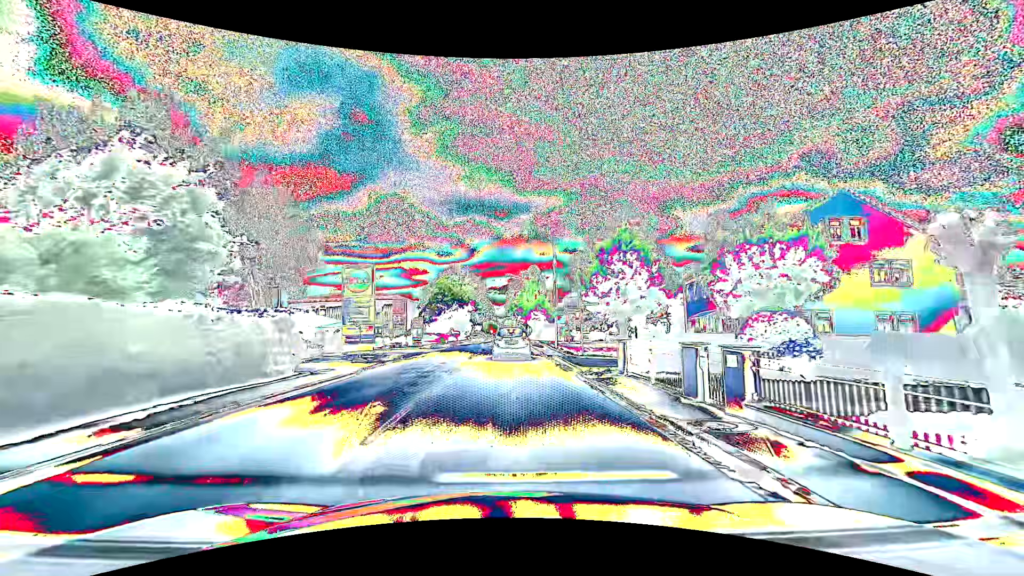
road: primary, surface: asphalt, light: Day
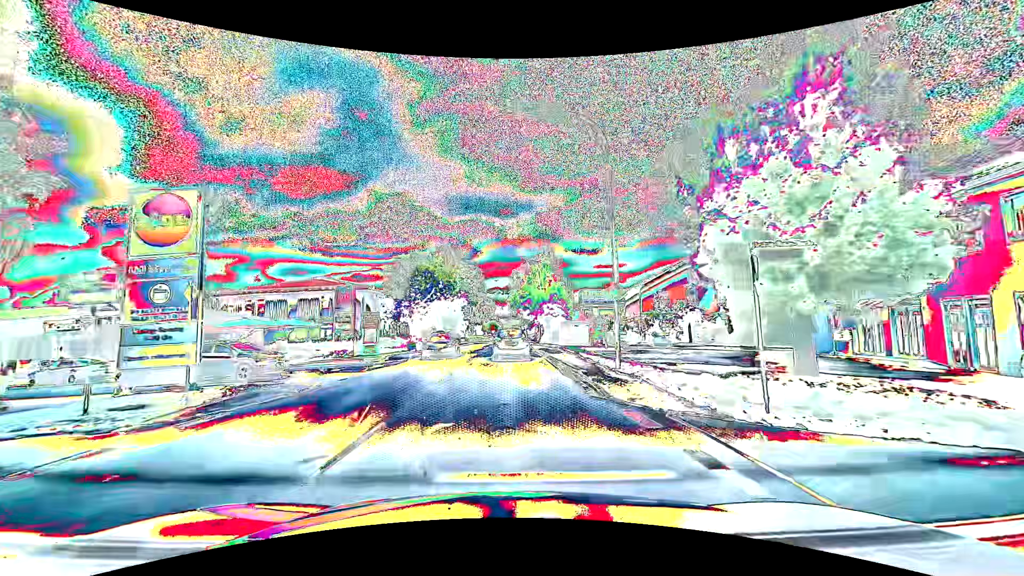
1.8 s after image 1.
(+0.2, +19.6) m; 0°
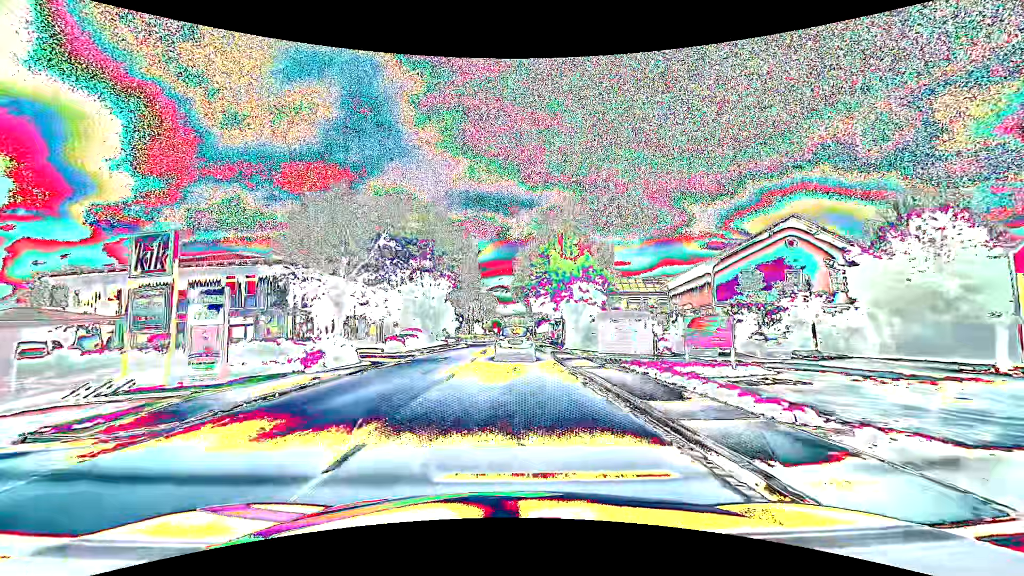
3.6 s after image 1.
(-0.1, +19.6) m; 0°
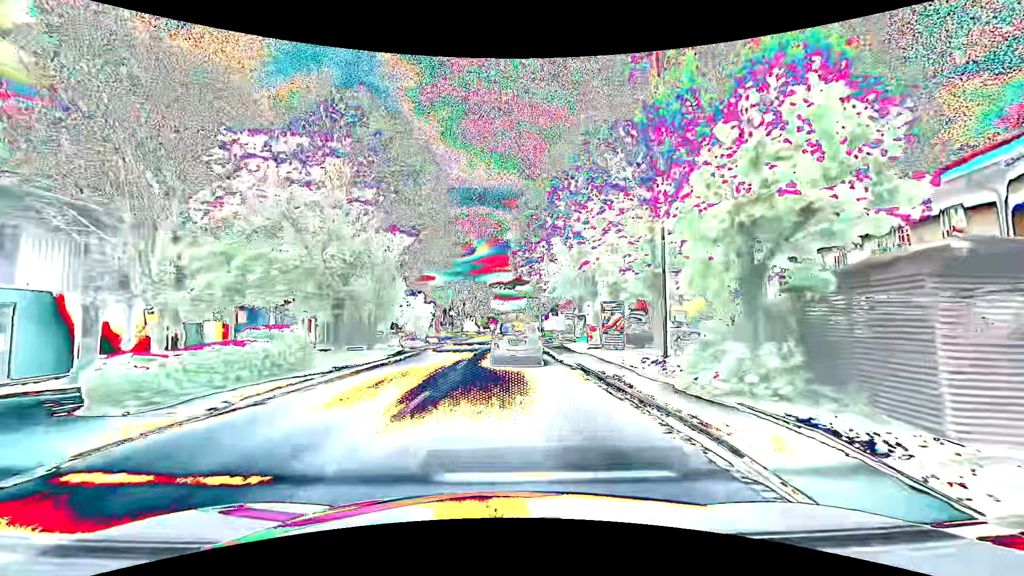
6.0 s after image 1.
(0.0, +22.5) m; 0°
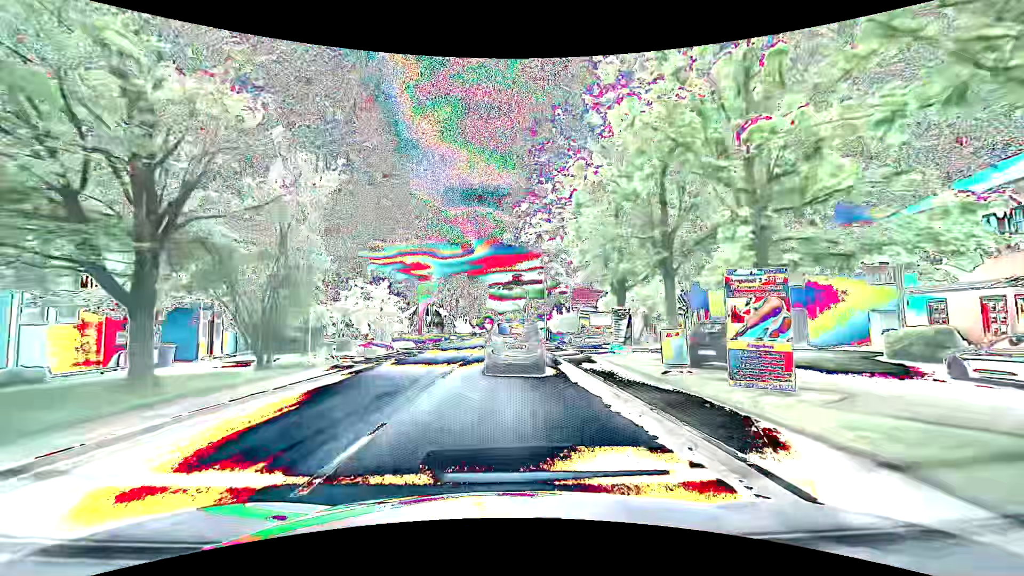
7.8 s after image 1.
(+0.1, +12.0) m; +2°
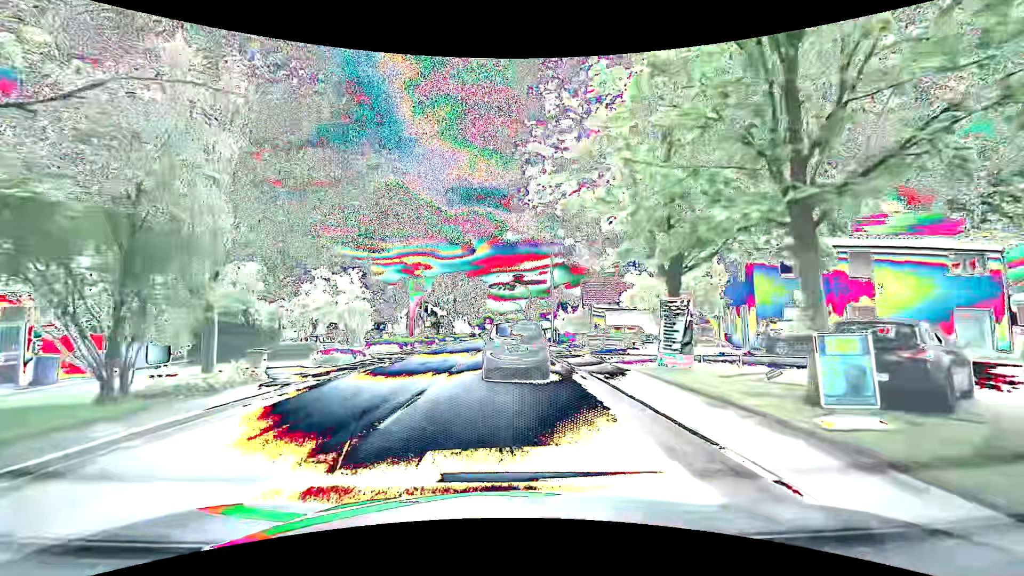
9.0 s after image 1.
(-0.1, +6.1) m; -2°
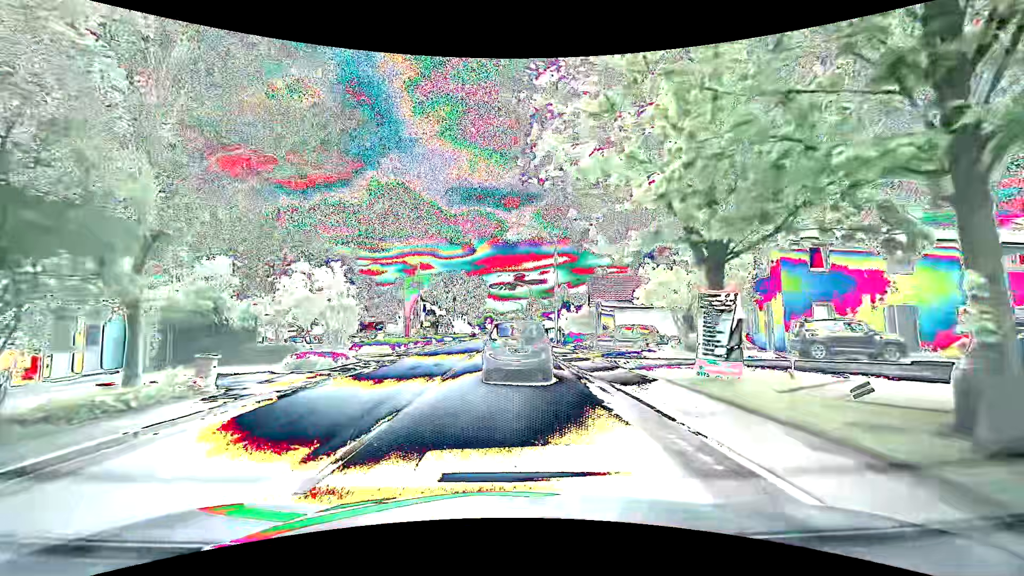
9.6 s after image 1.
(0.0, +2.6) m; +1°
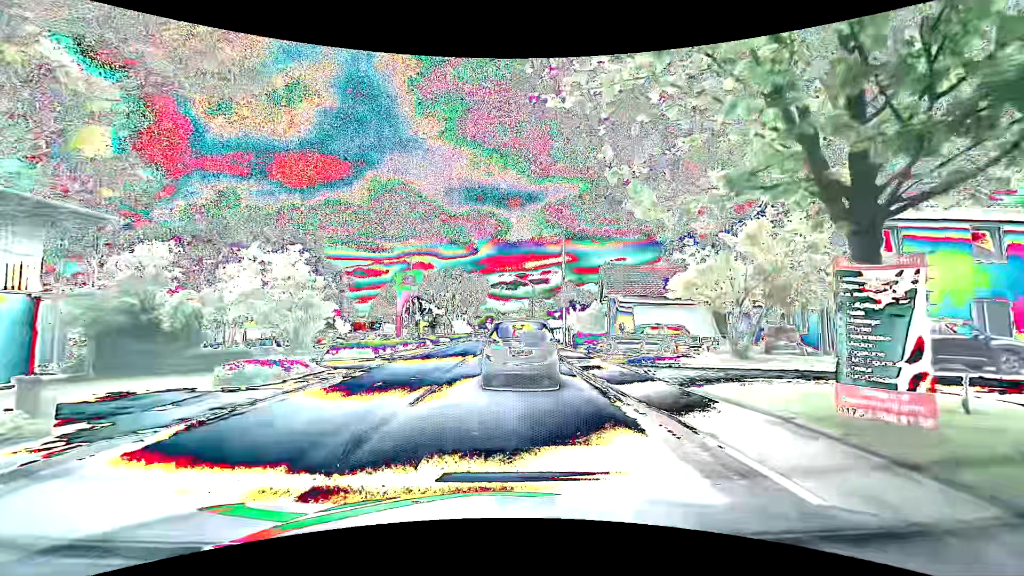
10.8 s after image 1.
(-0.1, +4.5) m; -1°
